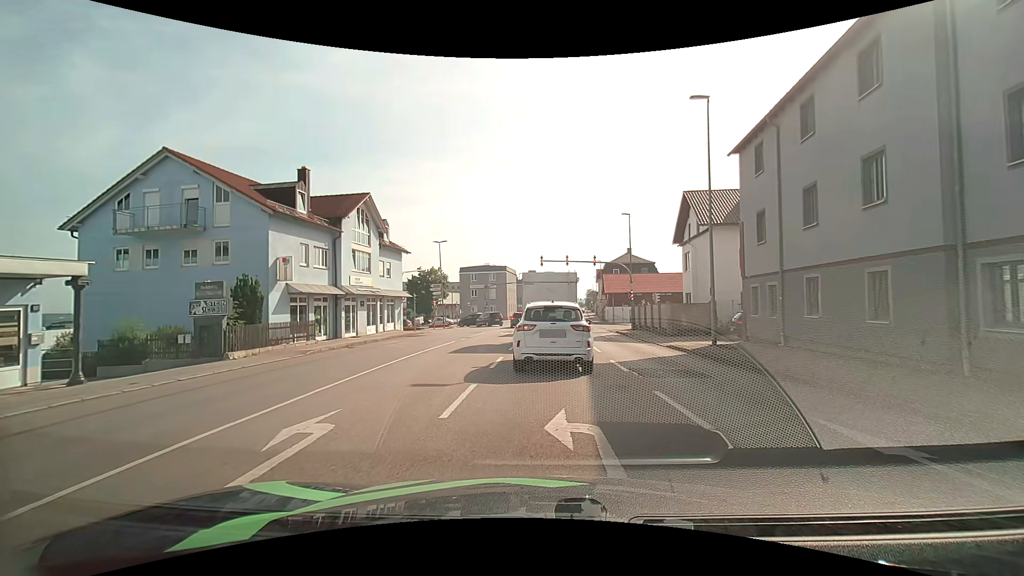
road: tertiary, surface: asphalt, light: Day
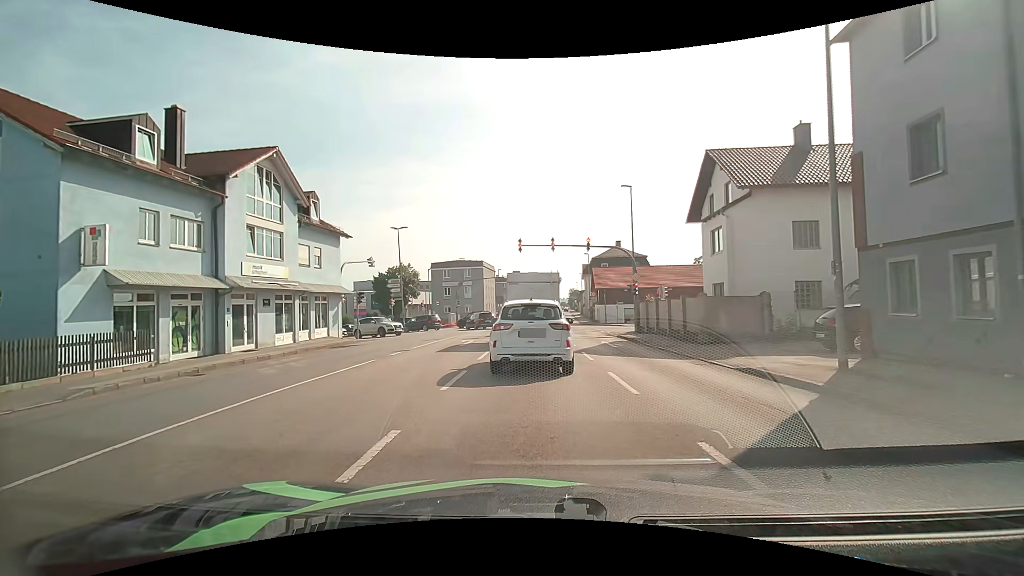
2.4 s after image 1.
(+0.2, +9.8) m; +2°
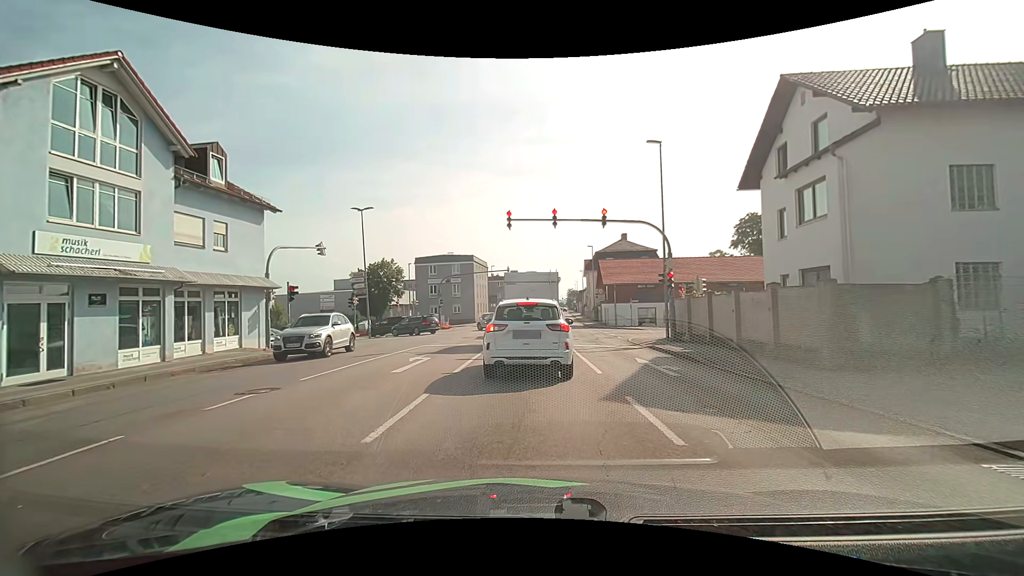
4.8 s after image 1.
(+0.1, +9.3) m; +1°
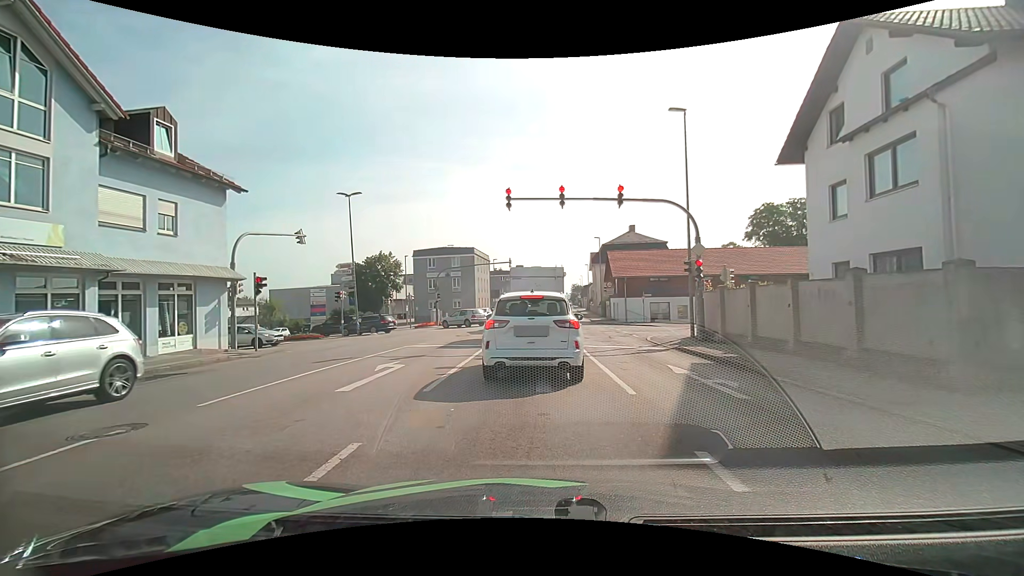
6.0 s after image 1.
(0.0, +3.3) m; -1°
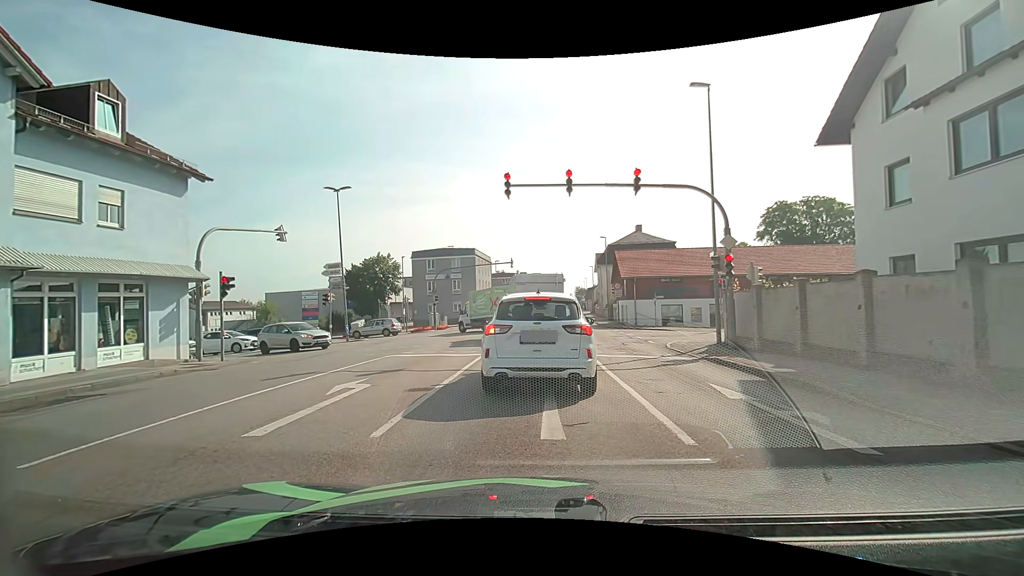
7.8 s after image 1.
(0.0, +2.6) m; 0°
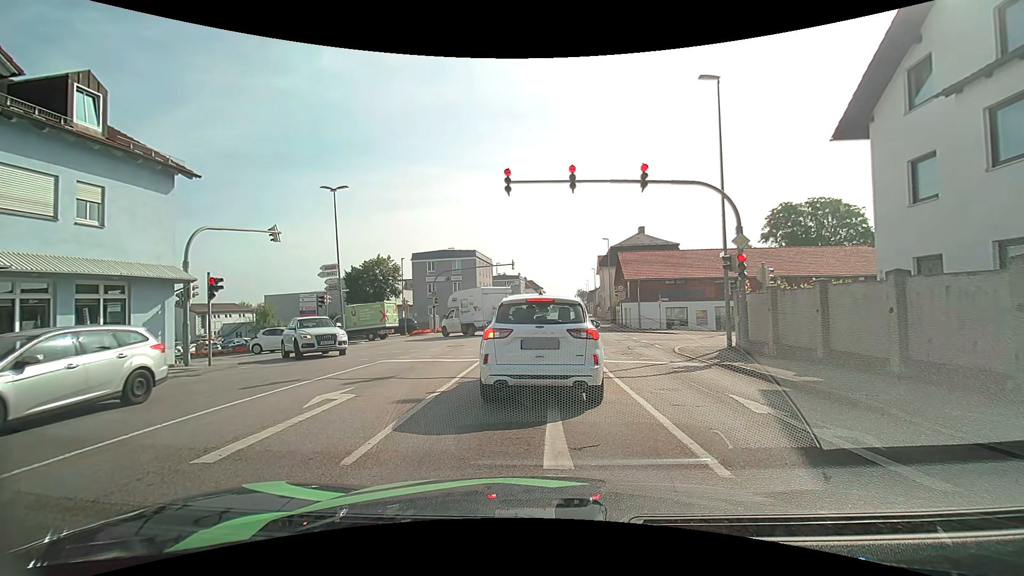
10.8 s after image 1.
(0.0, +0.9) m; 0°
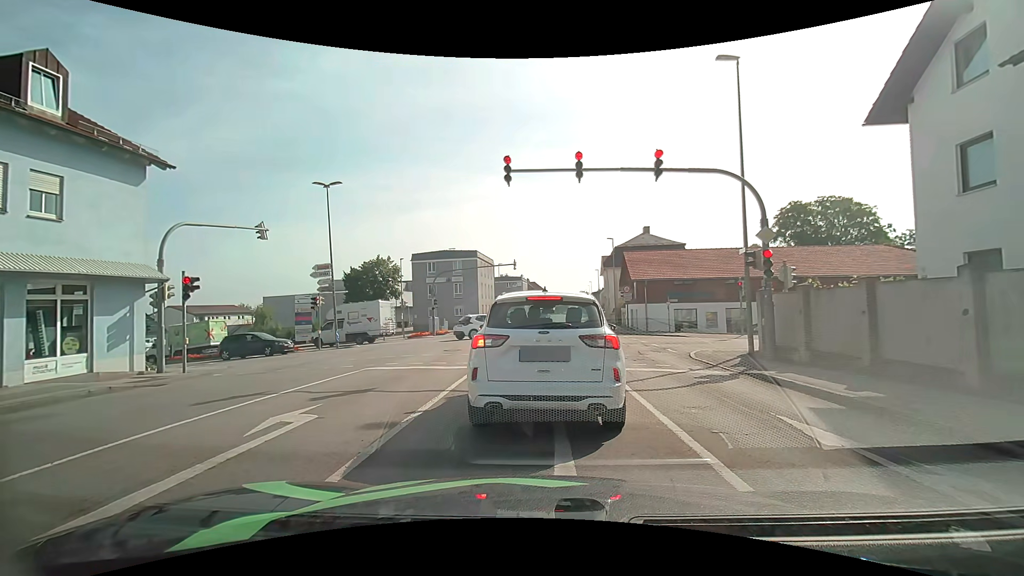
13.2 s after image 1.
(0.0, +1.6) m; 0°
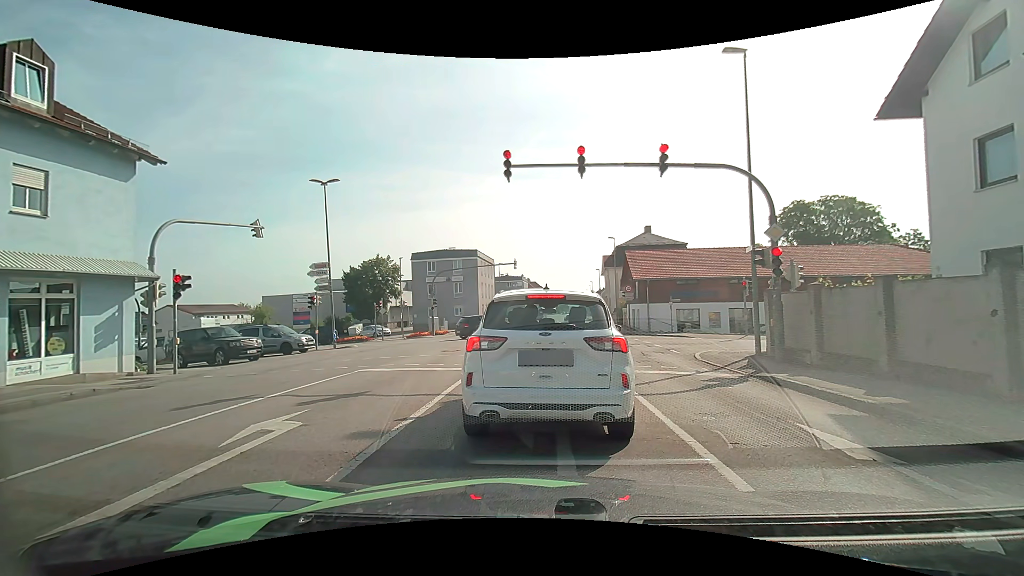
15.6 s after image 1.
(0.0, +0.5) m; 0°
